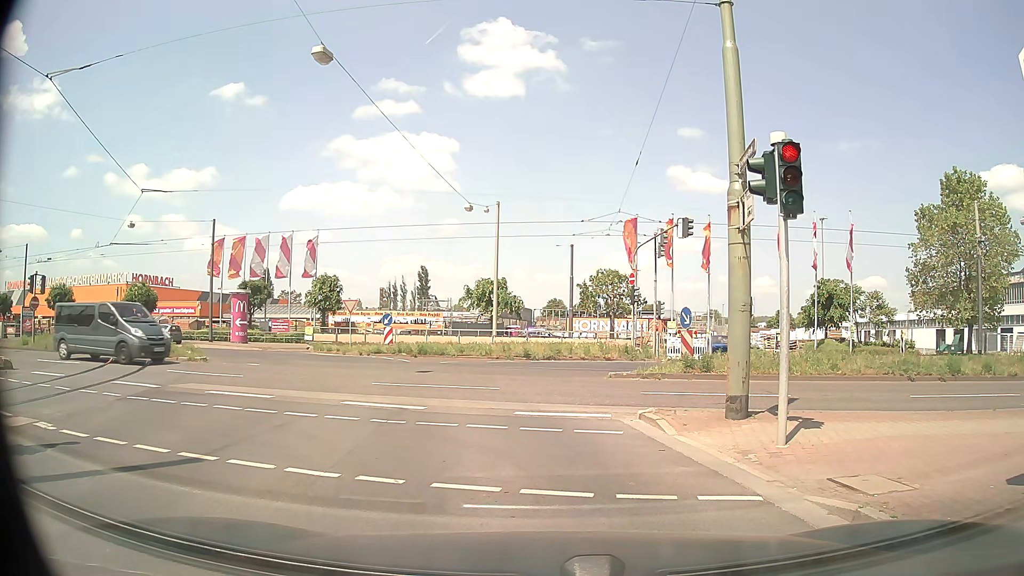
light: Day
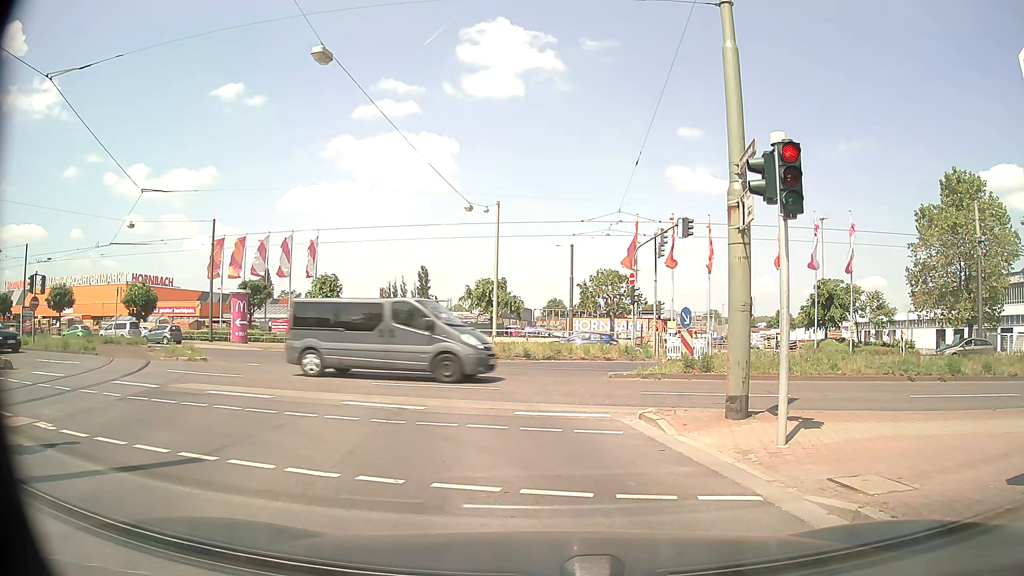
(0.0, 0.0) m; 0°
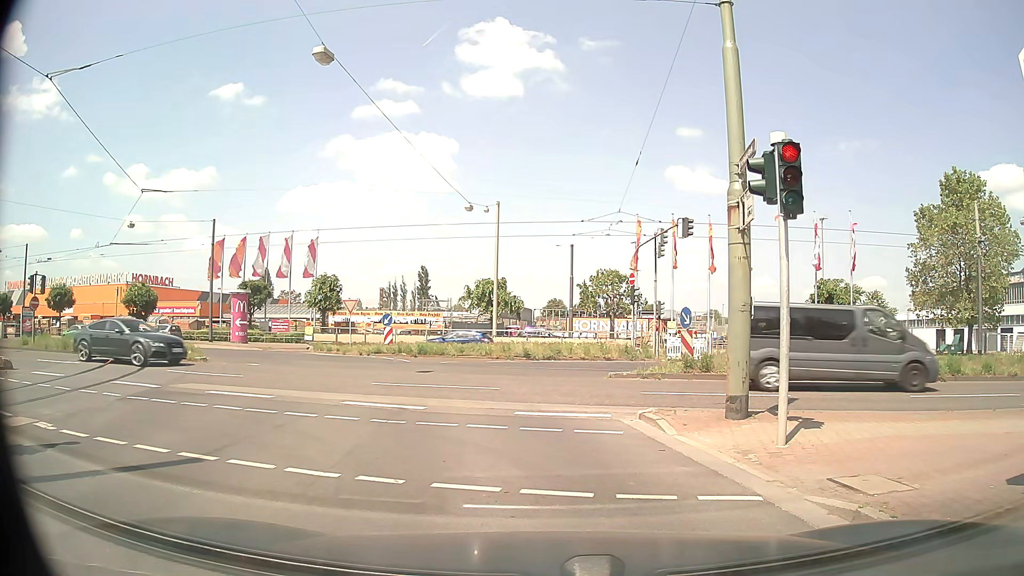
(0.0, 0.0) m; 0°
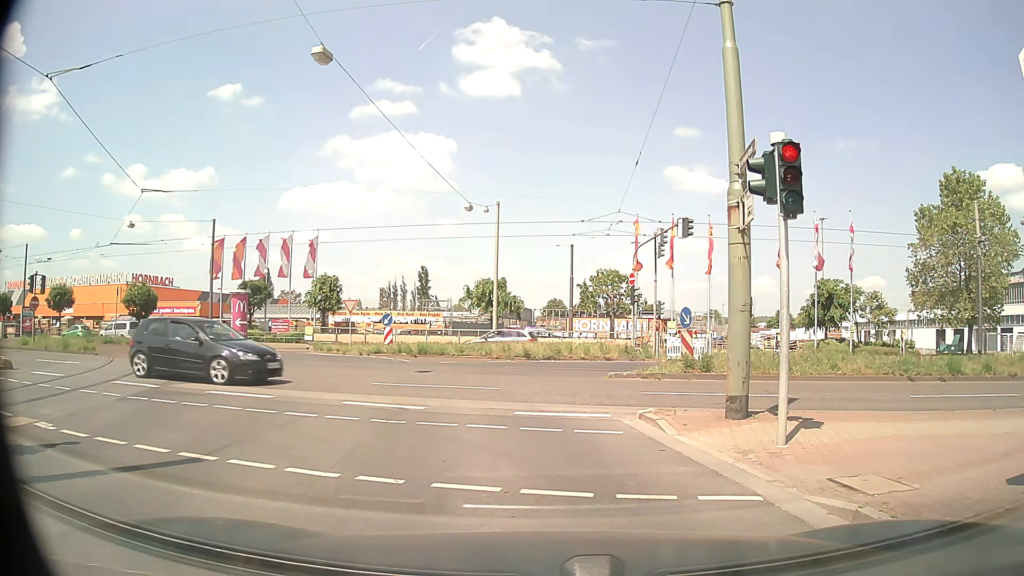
(0.0, 0.0) m; 0°
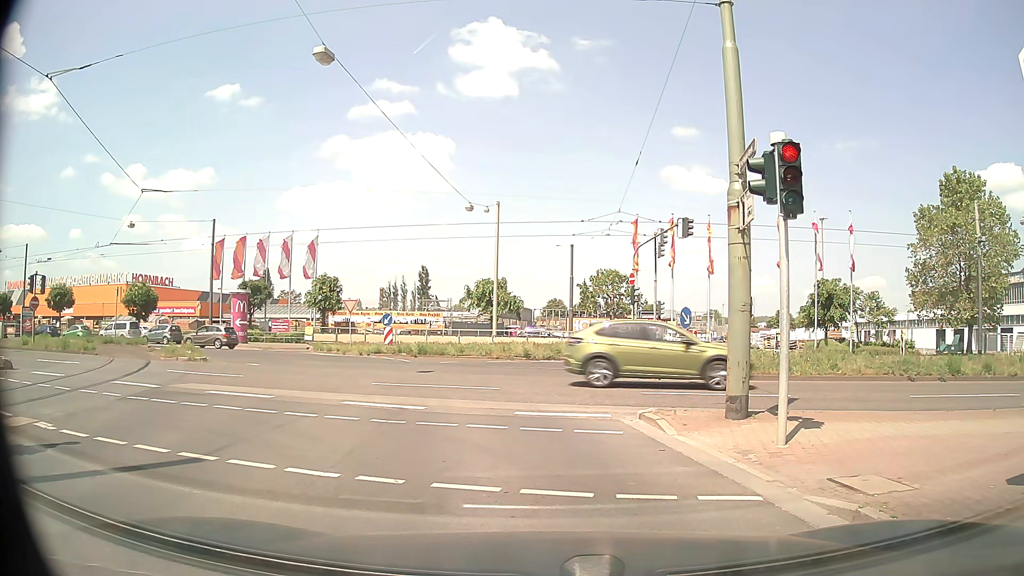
(0.0, 0.0) m; 0°
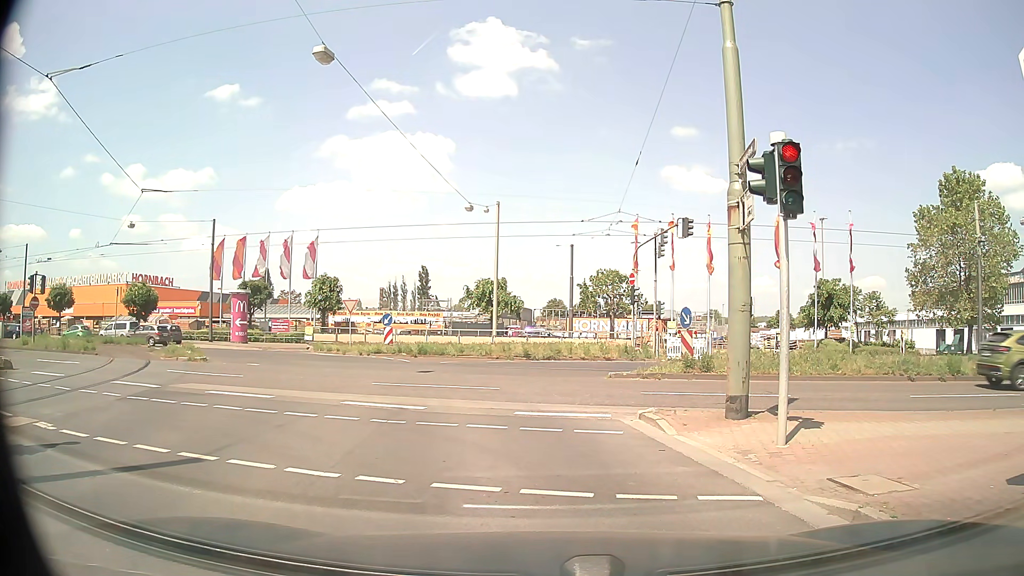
(0.0, 0.0) m; 0°
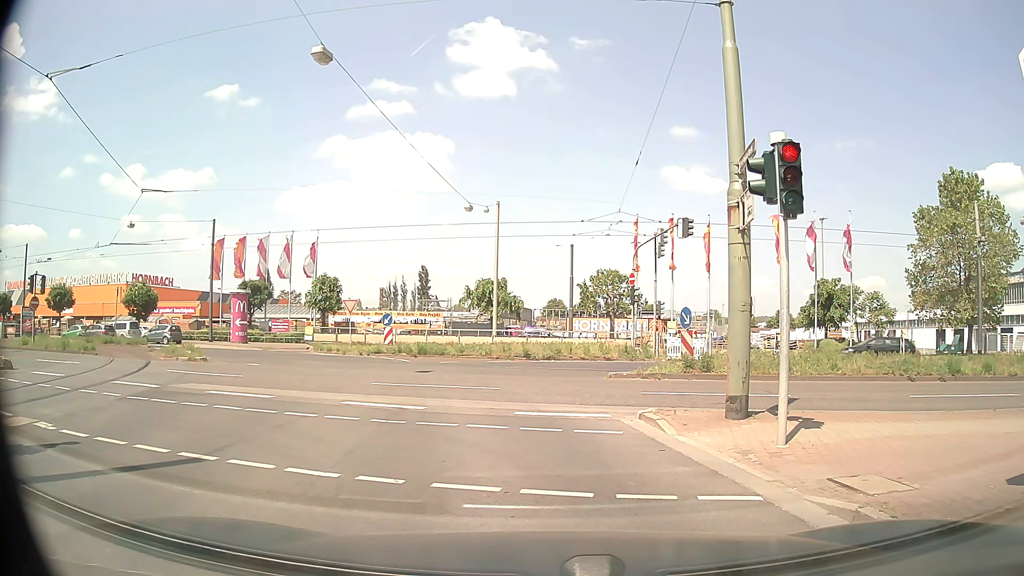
(0.0, 0.0) m; 0°
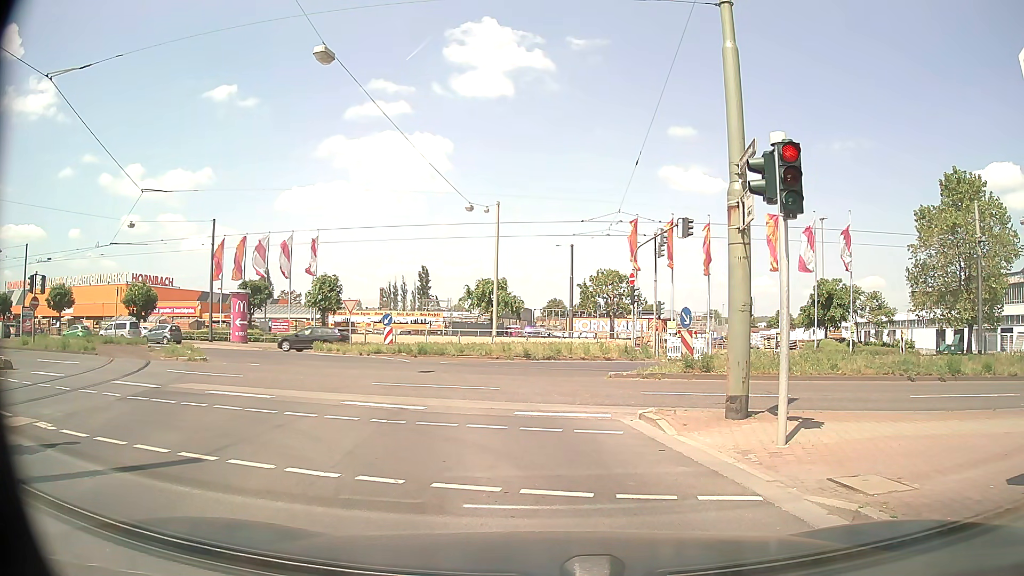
(0.0, 0.0) m; 0°
